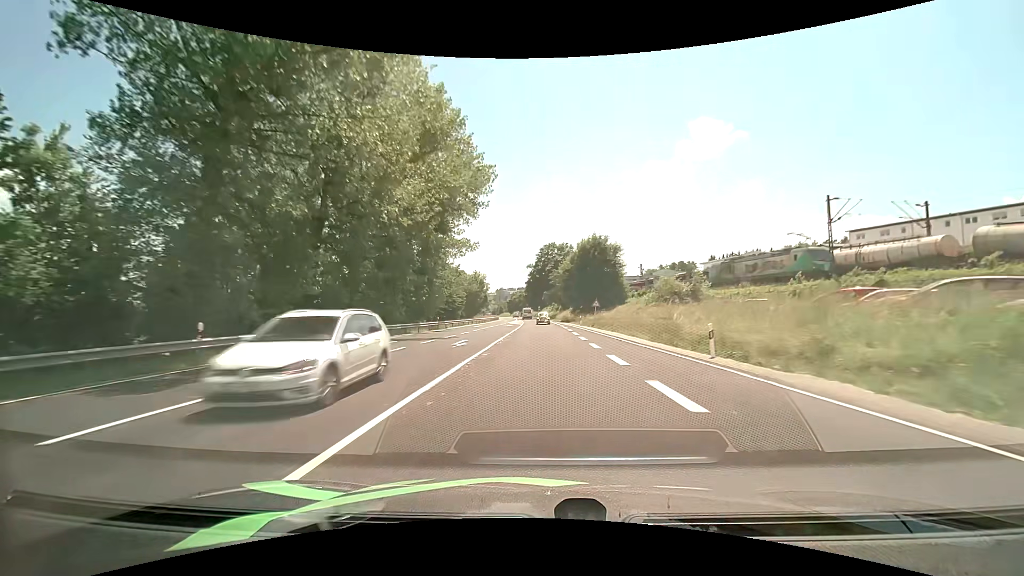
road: primary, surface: asphalt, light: Day
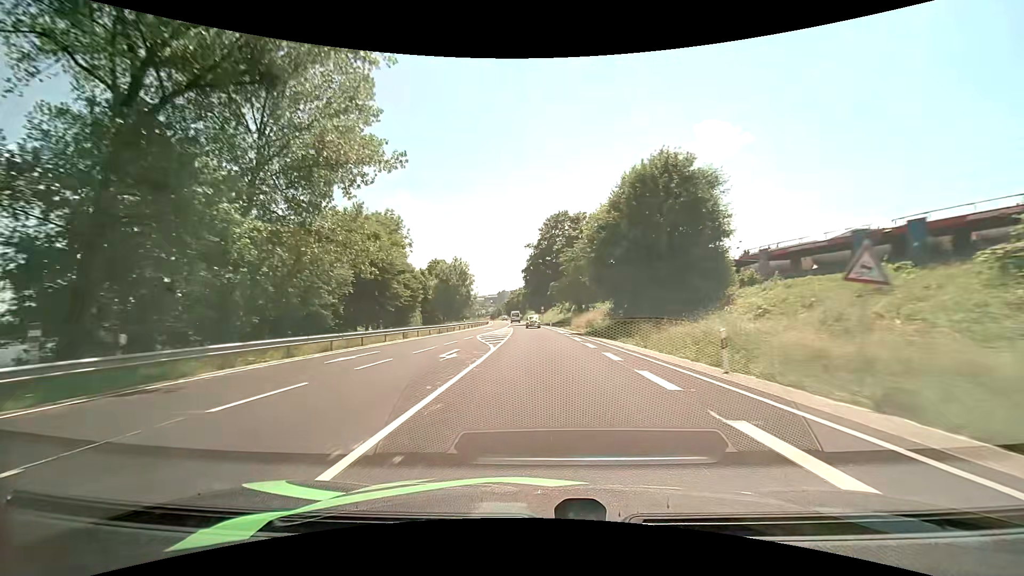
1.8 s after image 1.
(0.0, +39.9) m; 0°
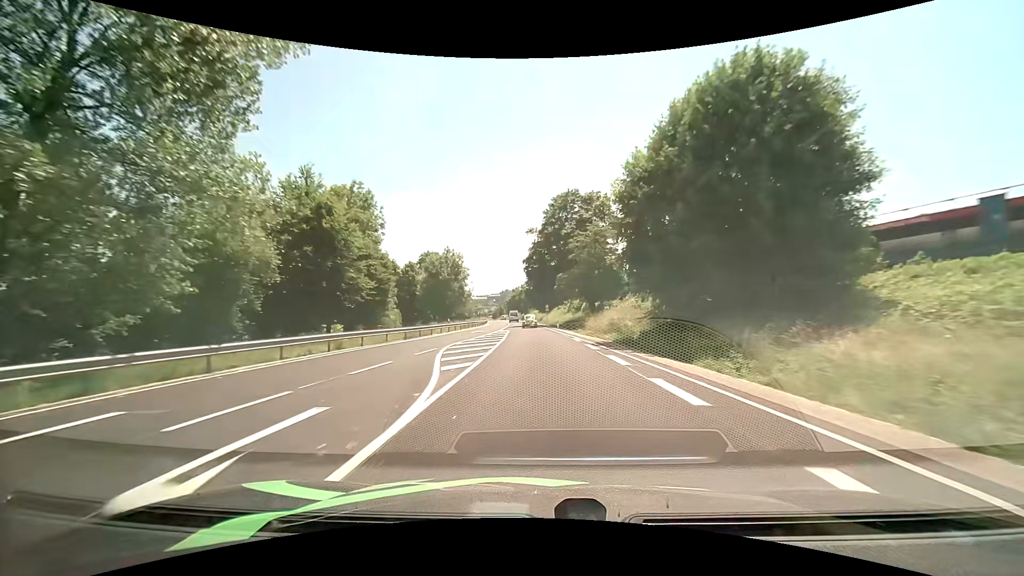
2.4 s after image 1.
(0.0, +13.5) m; -1°
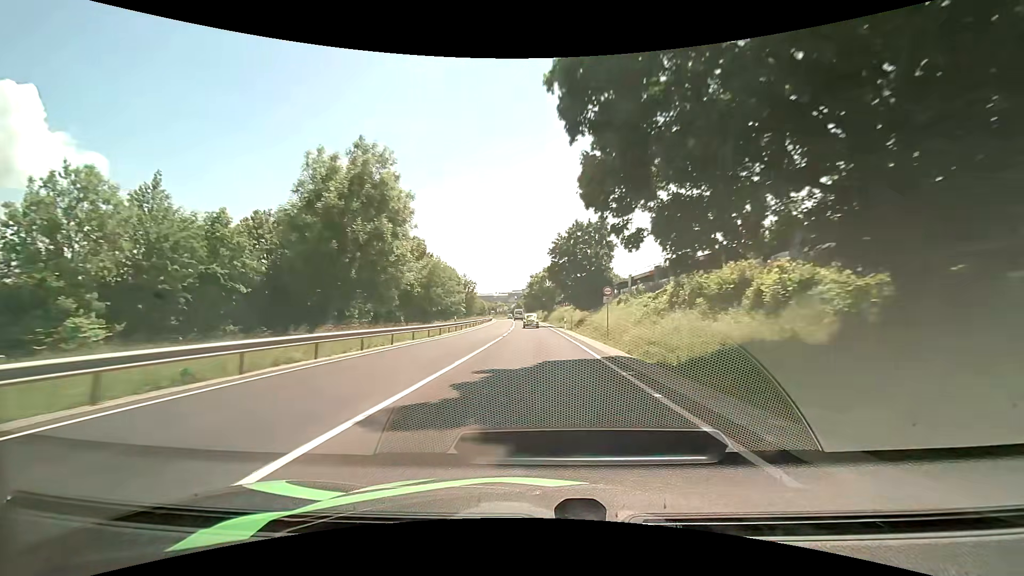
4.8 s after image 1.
(-1.0, +54.9) m; -2°
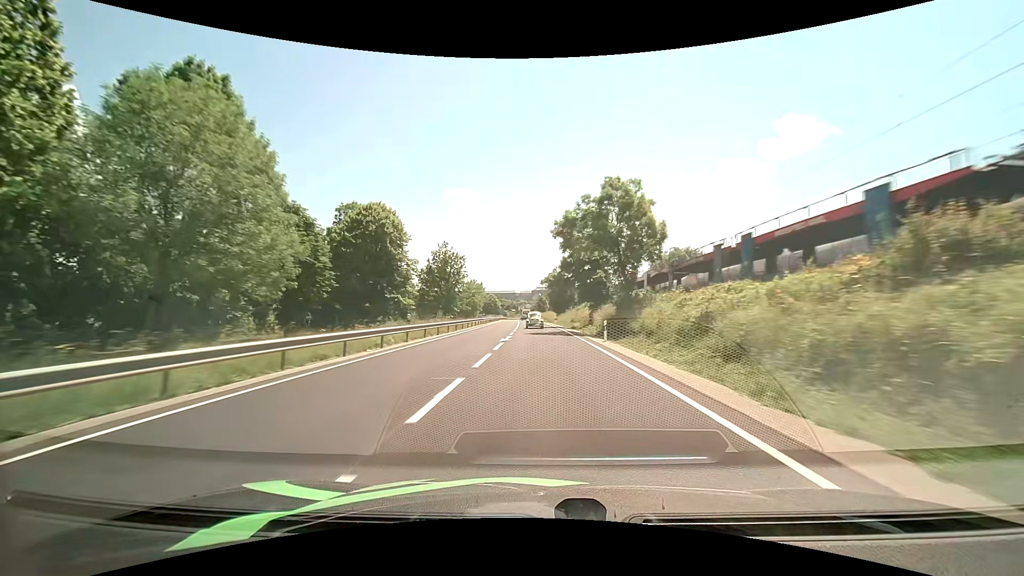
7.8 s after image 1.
(-1.7, +68.1) m; -3°
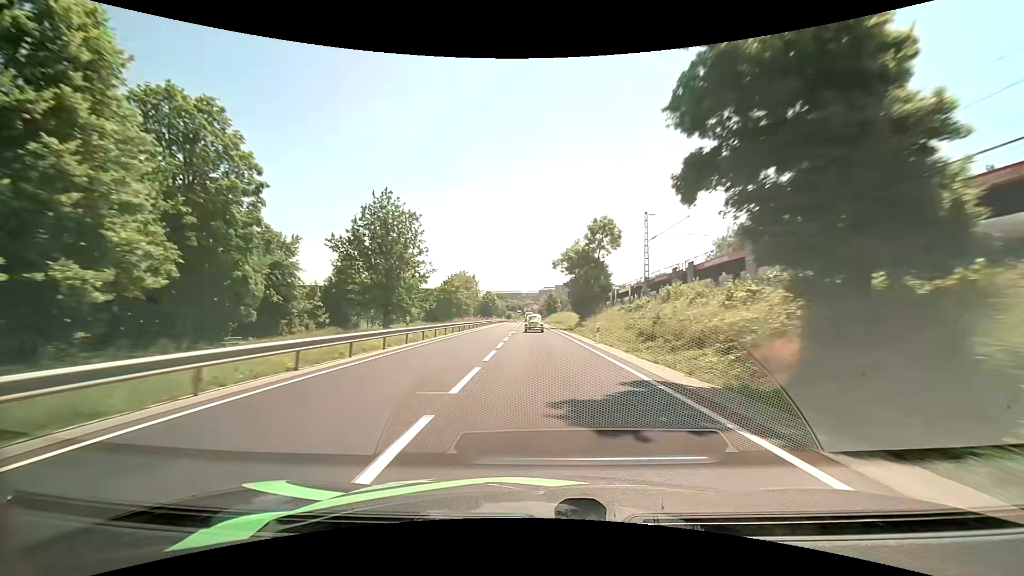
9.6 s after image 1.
(-0.5, +39.7) m; -1°
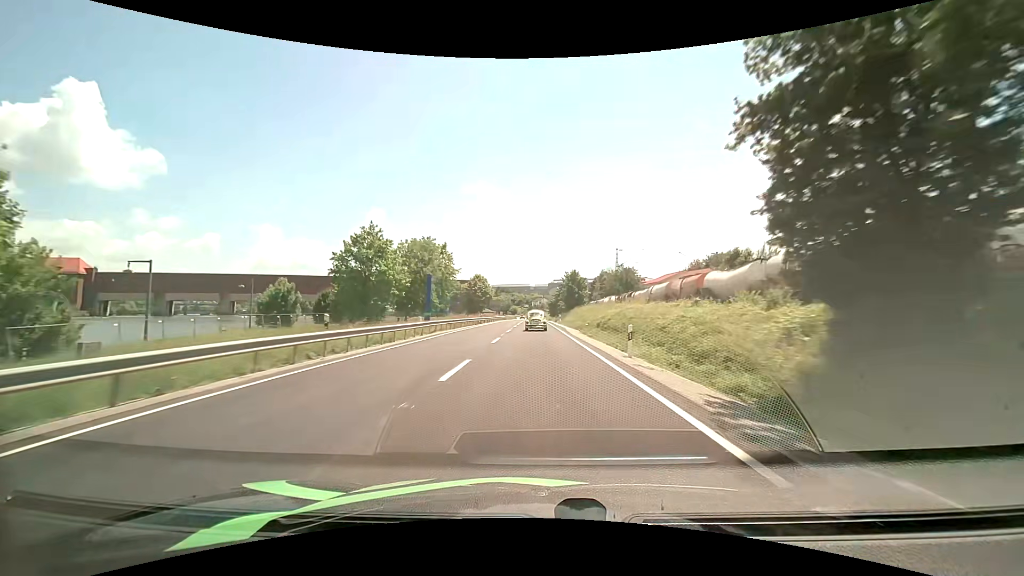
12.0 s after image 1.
(-0.7, +53.5) m; -1°
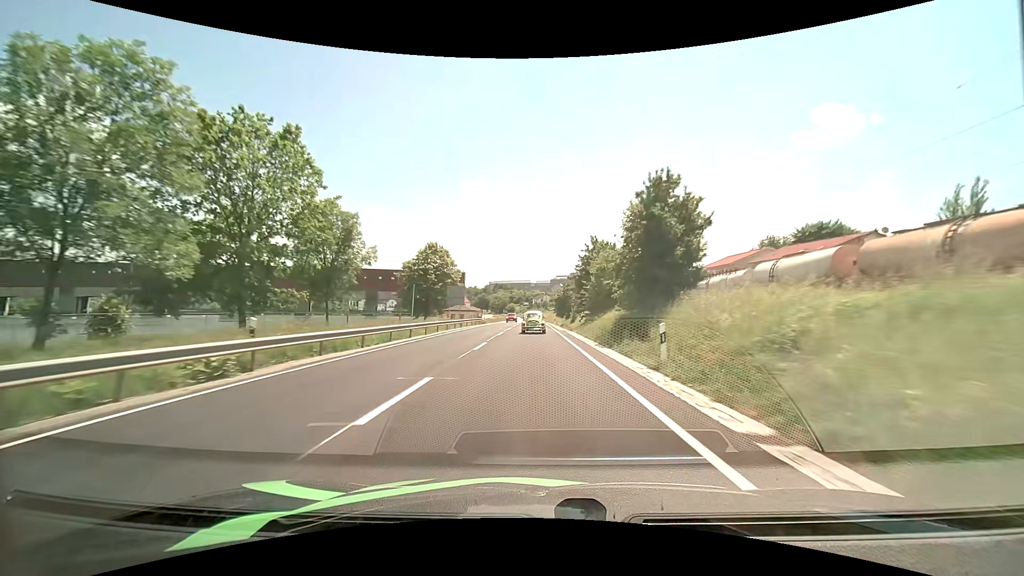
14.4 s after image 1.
(+0.2, +51.7) m; 0°
(0, +10) (0, +20) (0, +30) (0, +40) (0, +50) (0, +60) (0, +70) (-1, +80) (-1, +90) (-1, +100) m
